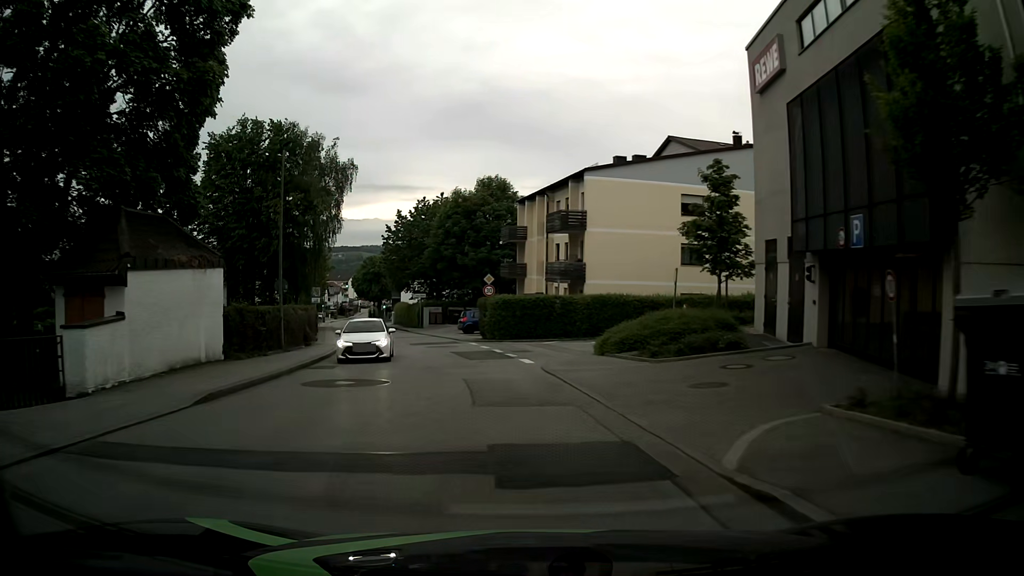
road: unclassified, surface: asphalt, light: Day
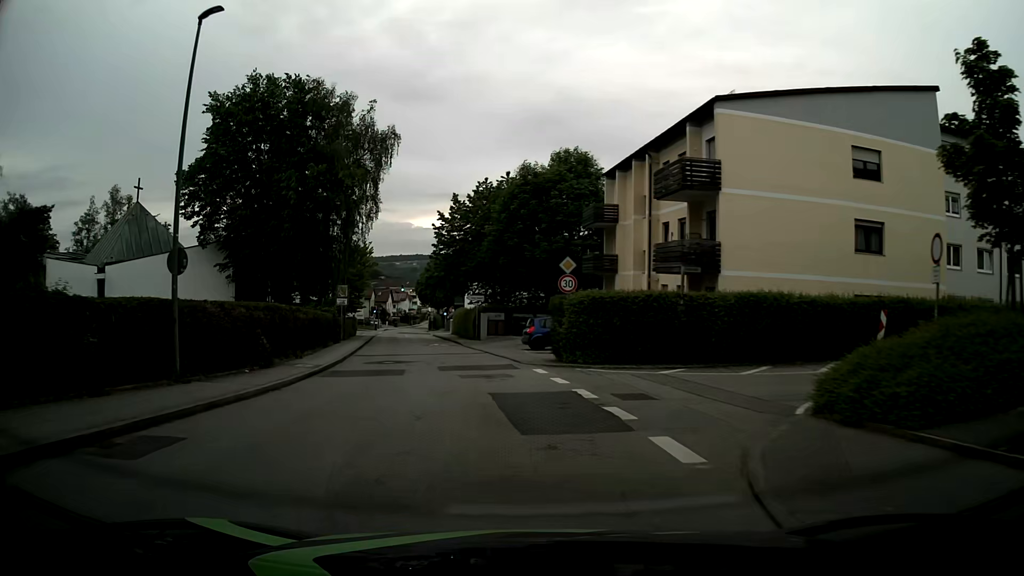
(-0.6, +13.2) m; -3°
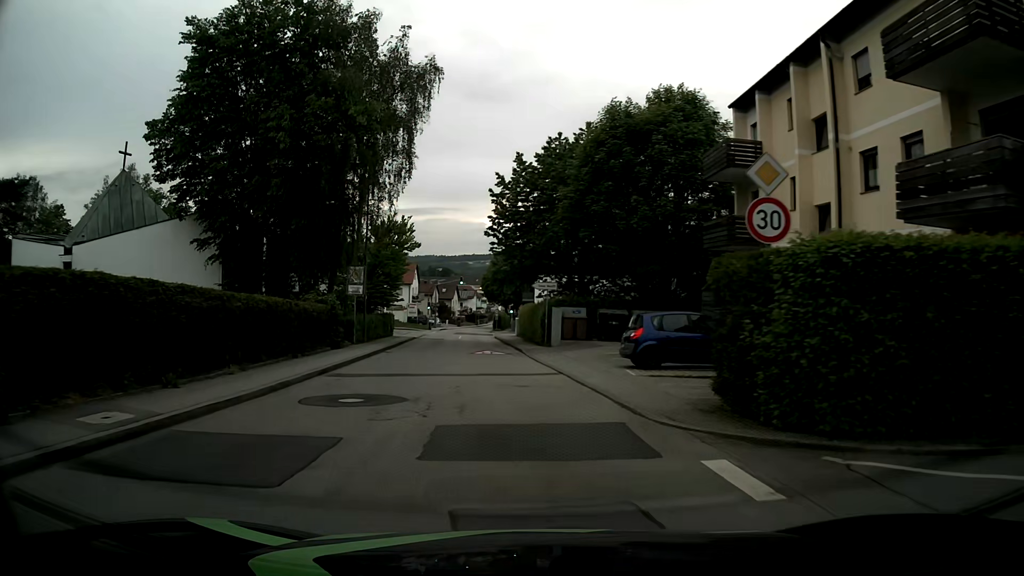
(-1.6, +13.3) m; -10°
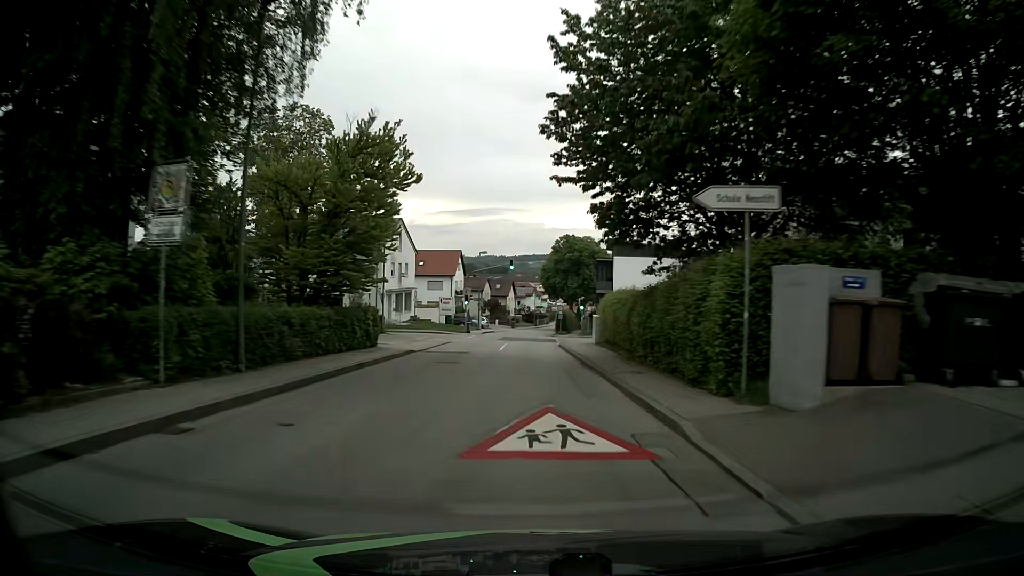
(-1.6, +22.0) m; -5°
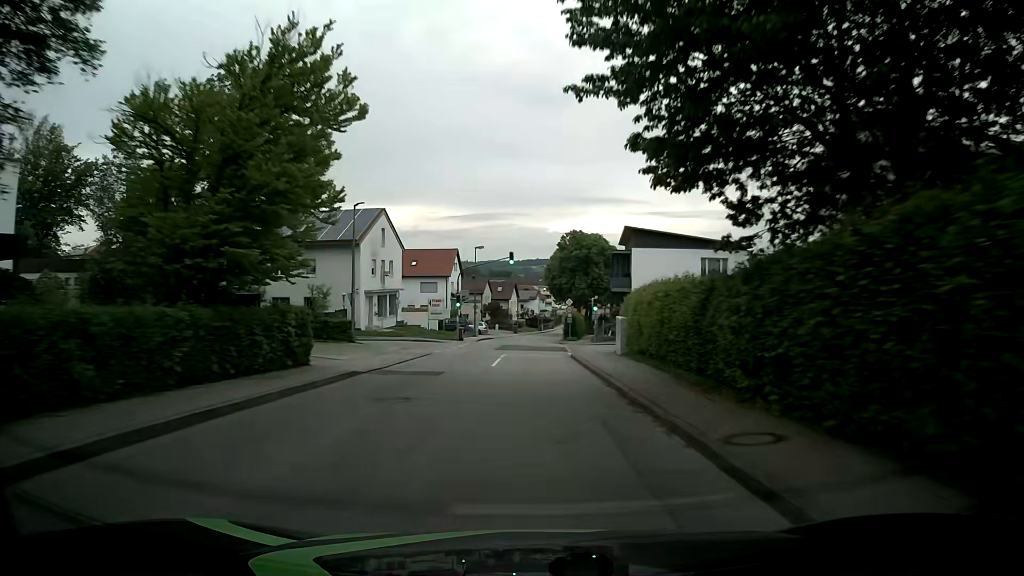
(-0.1, +8.9) m; 0°
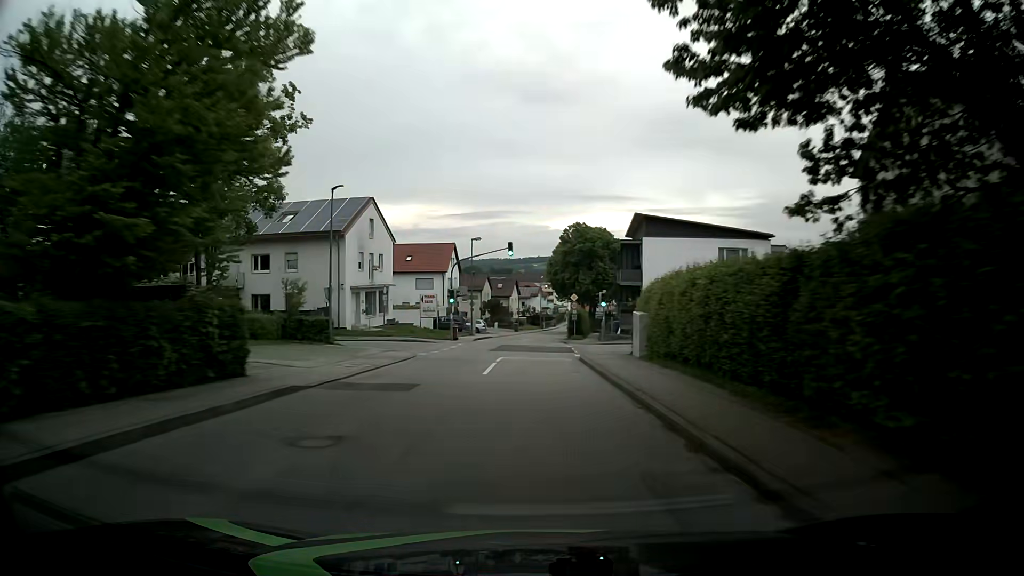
(-0.1, +4.5) m; 0°
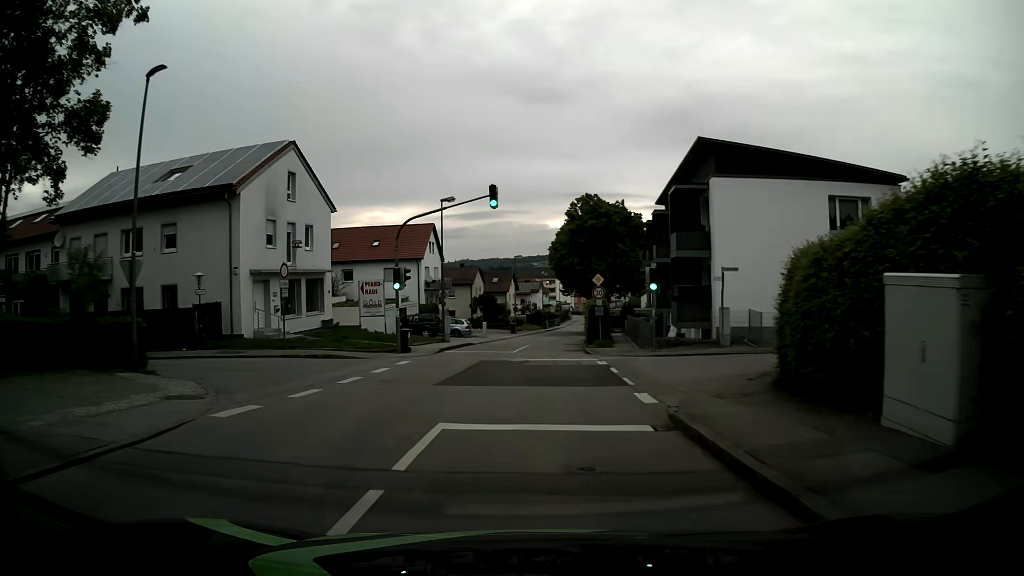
(-0.2, +17.5) m; -1°
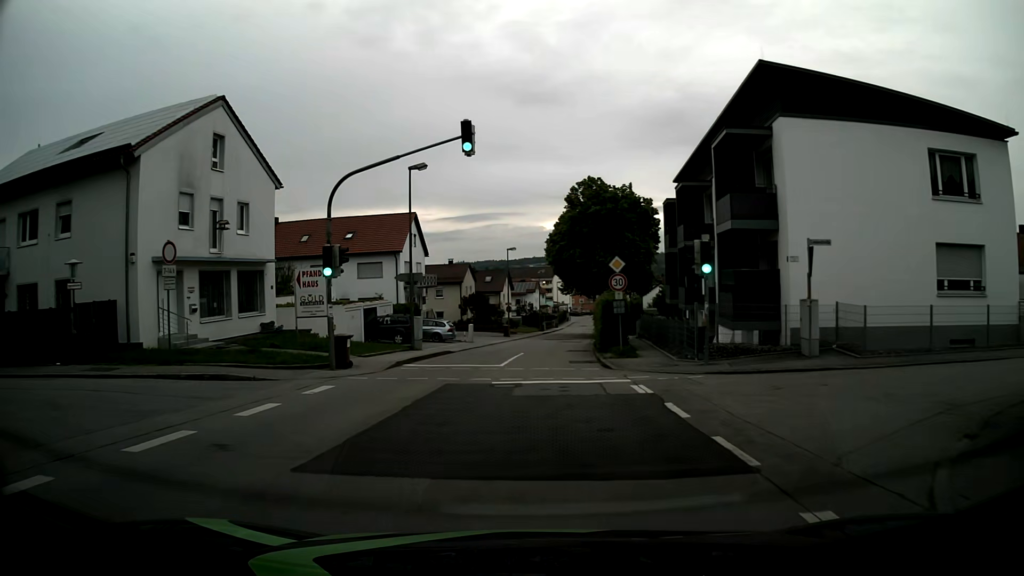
(0.0, +8.4) m; 0°
(0, +10) (0, +20) (+1, +30) (+2, +40) (+3, +50) (+4, +60) (+5, +70) (+6, +80) (+7, +90) (+8, +100) m
